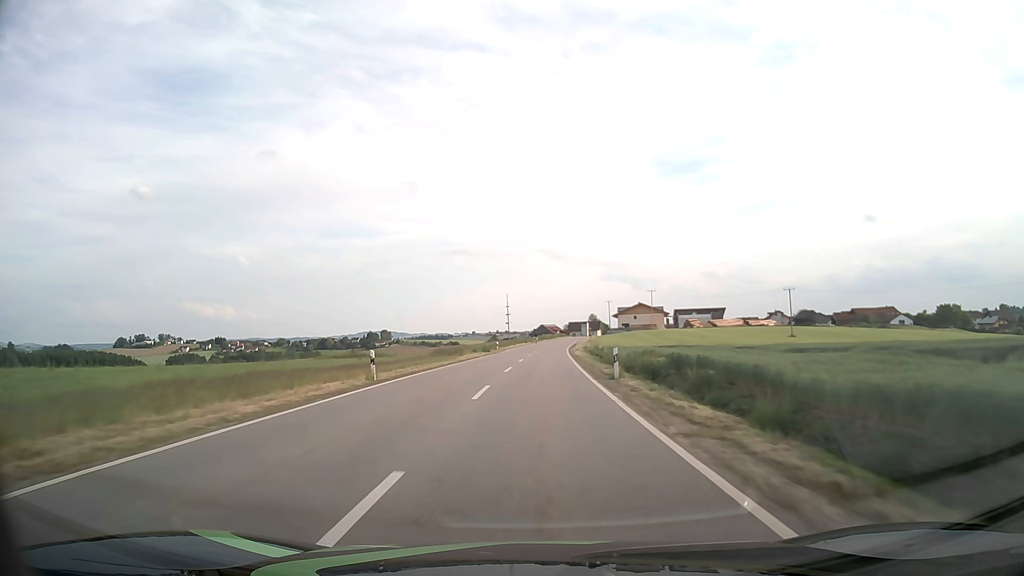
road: tertiary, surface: asphalt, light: Day
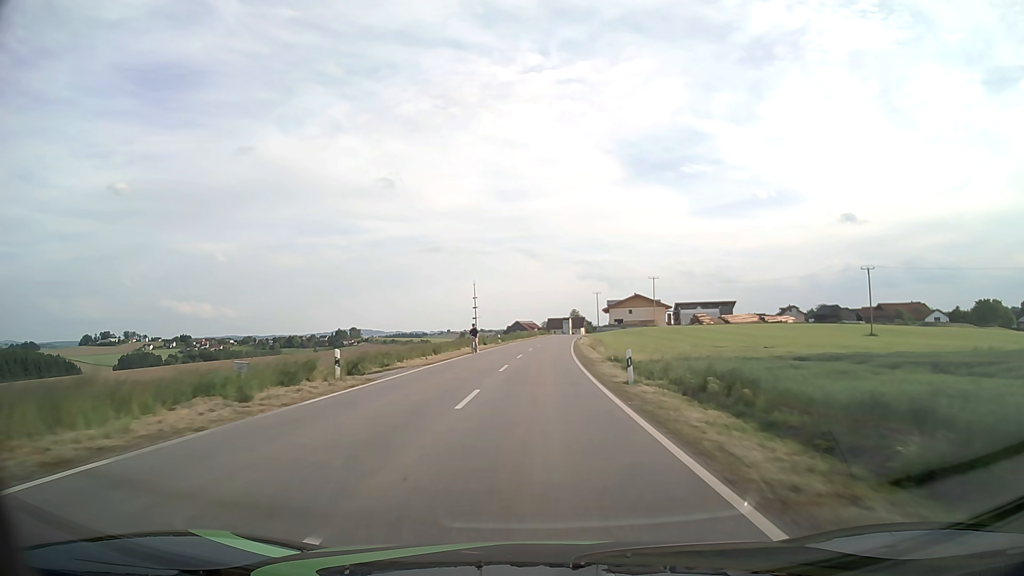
(+0.7, +49.7) m; +2°
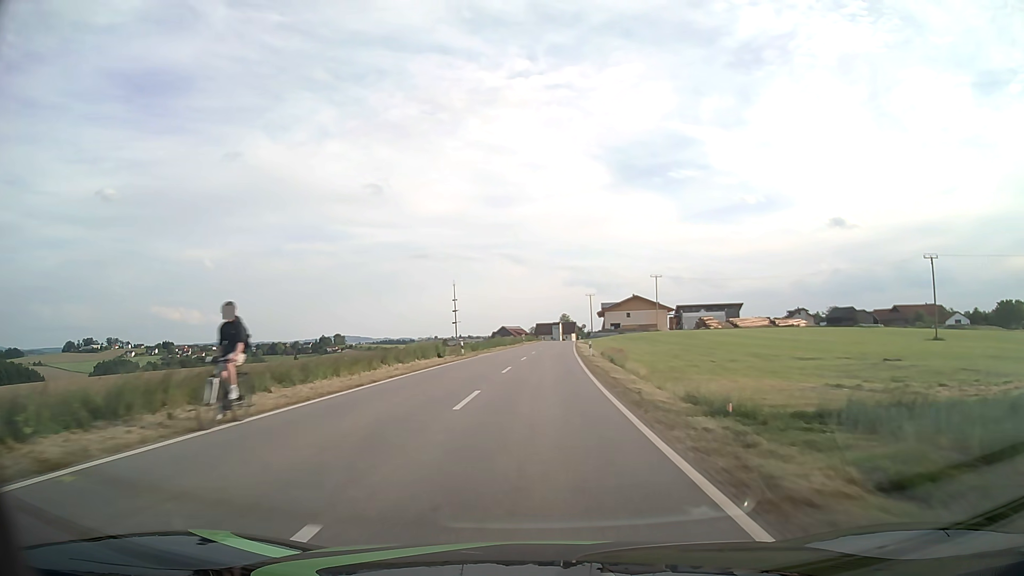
(+0.2, +23.5) m; +1°
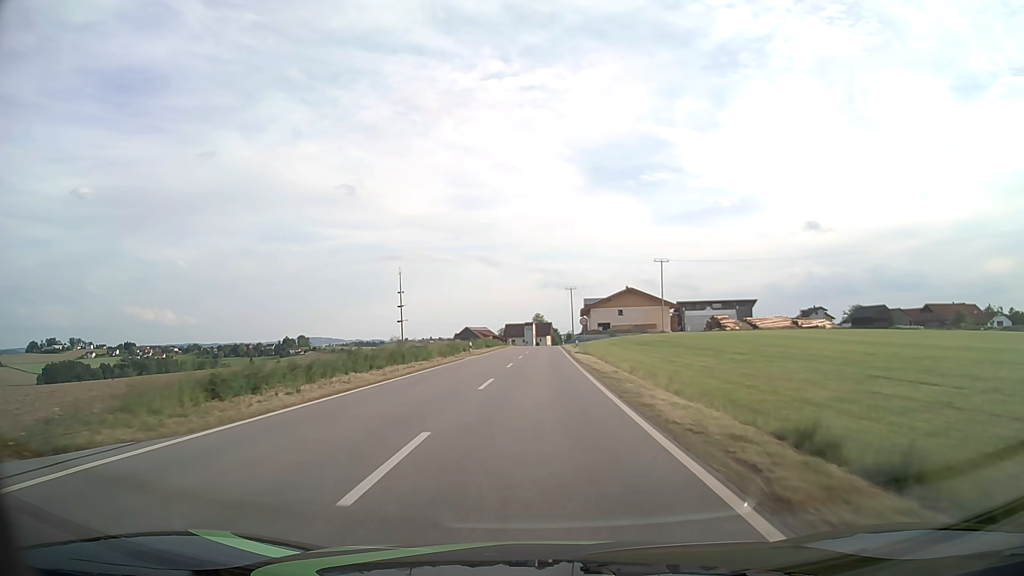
(+0.9, +42.5) m; +2°
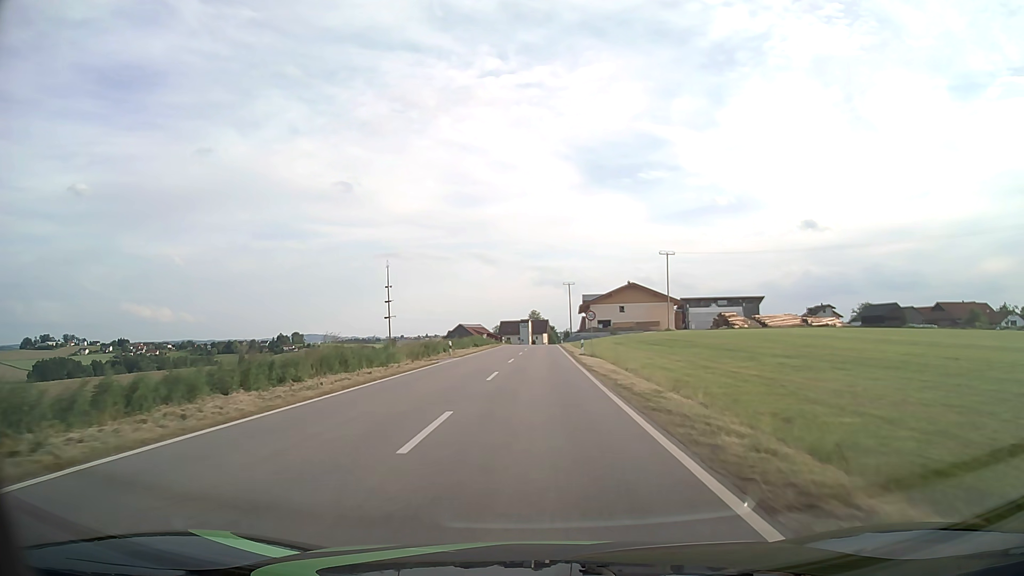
(0.0, +9.5) m; 0°
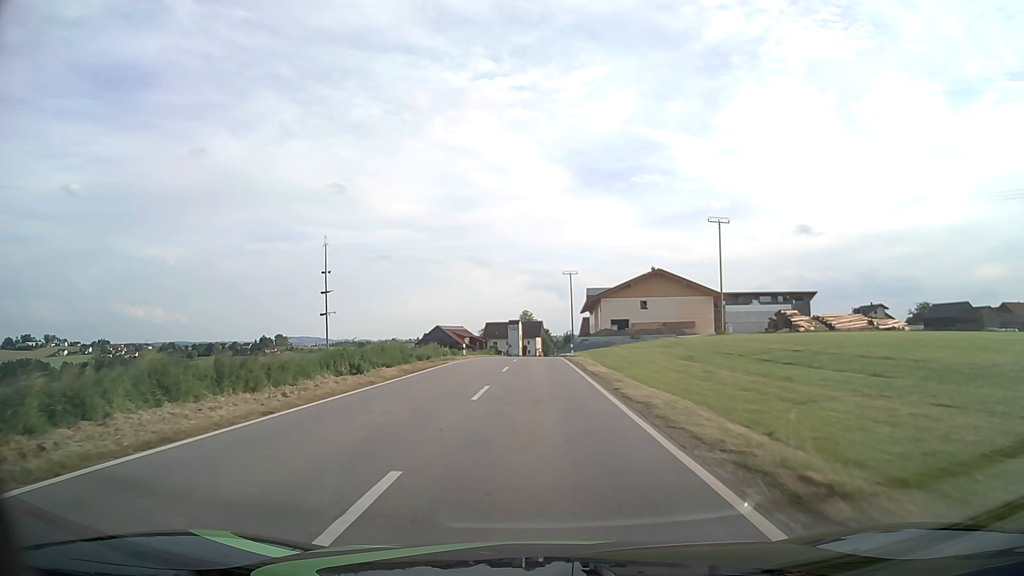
(+0.3, +40.2) m; +1°
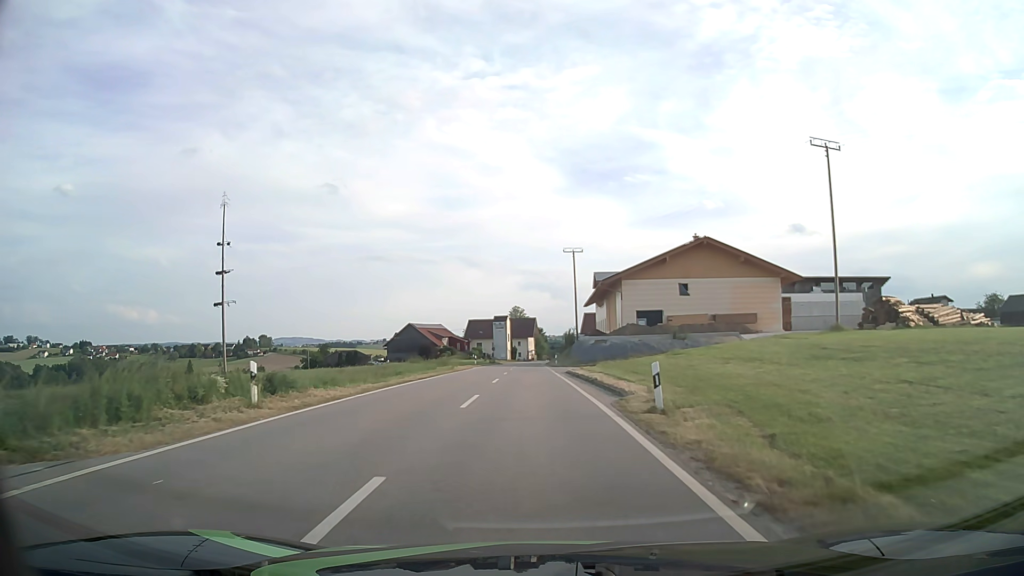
(+0.1, +35.9) m; 0°
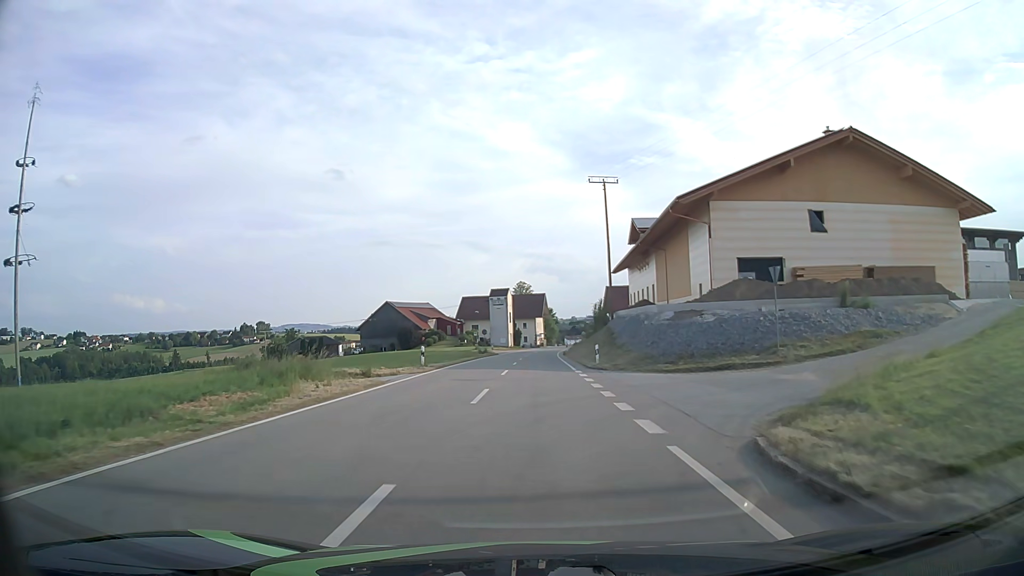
(-0.5, +36.4) m; -1°
(0, +10) (0, +20) (0, +30) (0, +40) (0, +50) (0, +60) (+1, +70) (+1, +80) (+2, +90) (+2, +100) m
